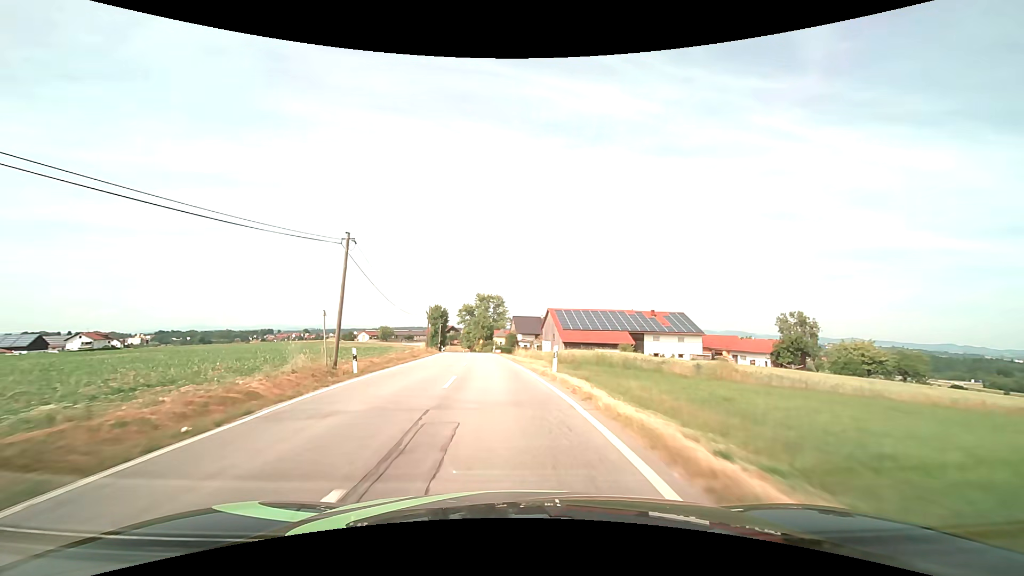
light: Day
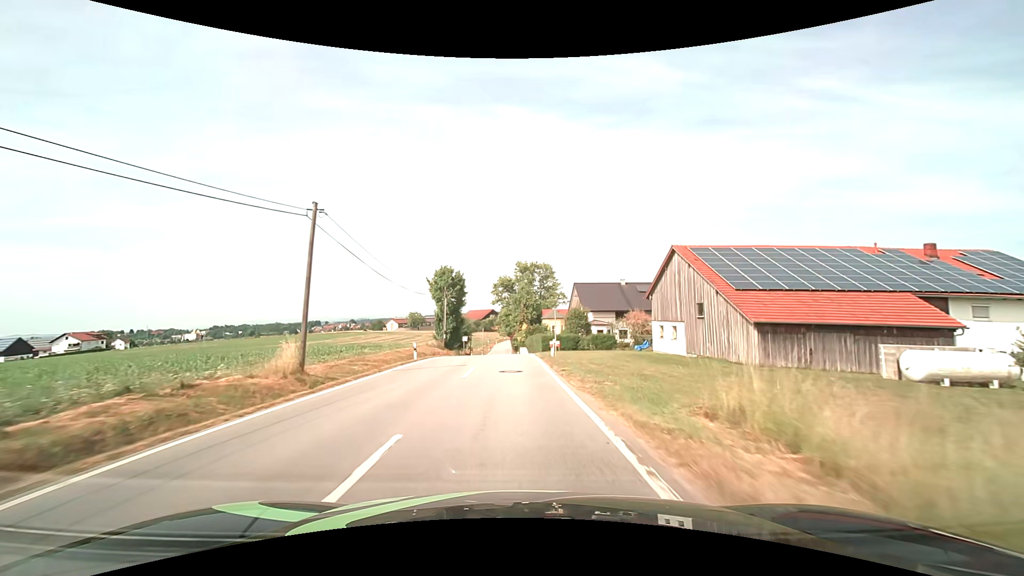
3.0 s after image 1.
(-3.1, +45.9) m; -6°
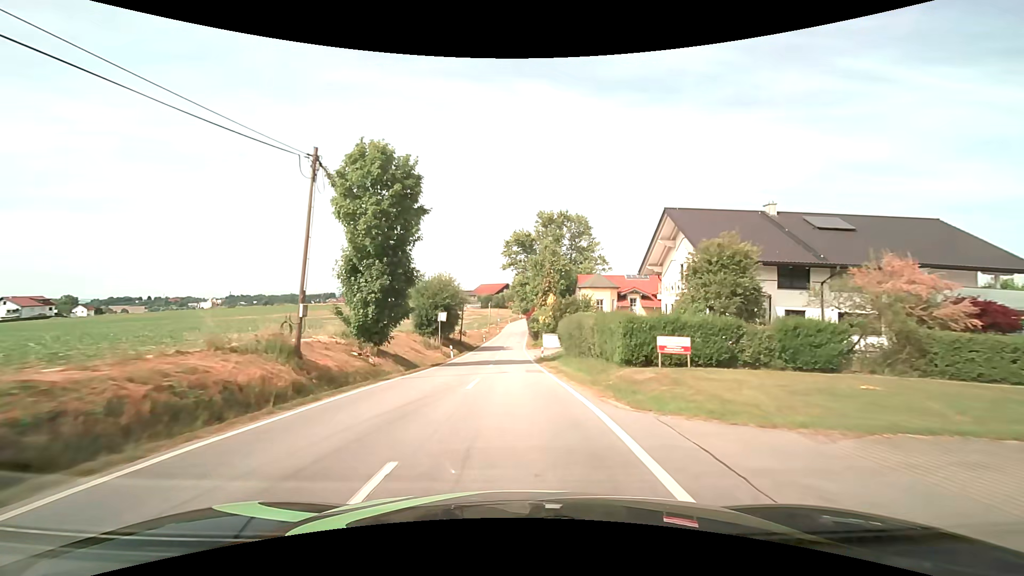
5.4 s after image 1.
(-0.7, +37.1) m; -2°
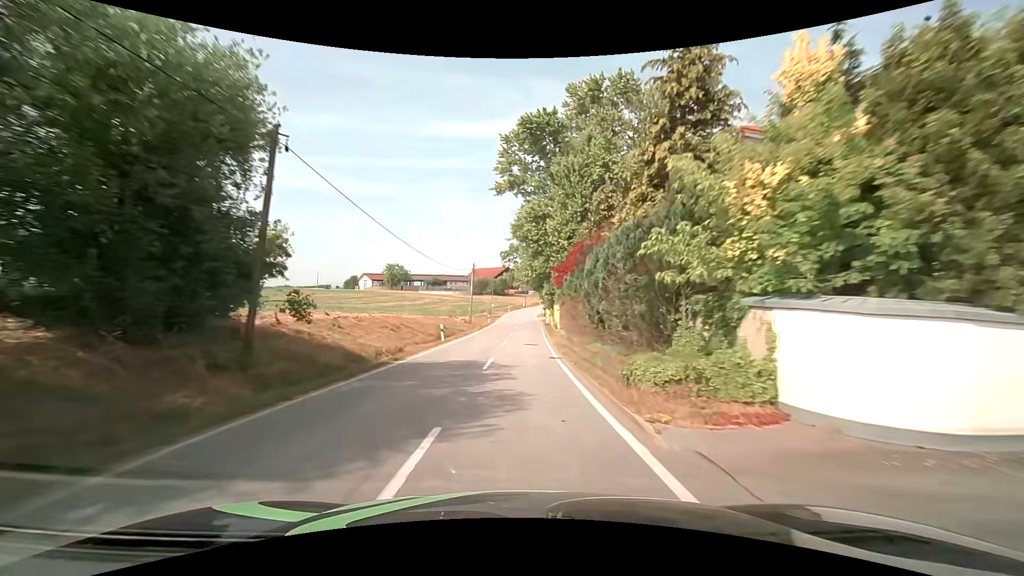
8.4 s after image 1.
(-0.5, +46.6) m; 0°
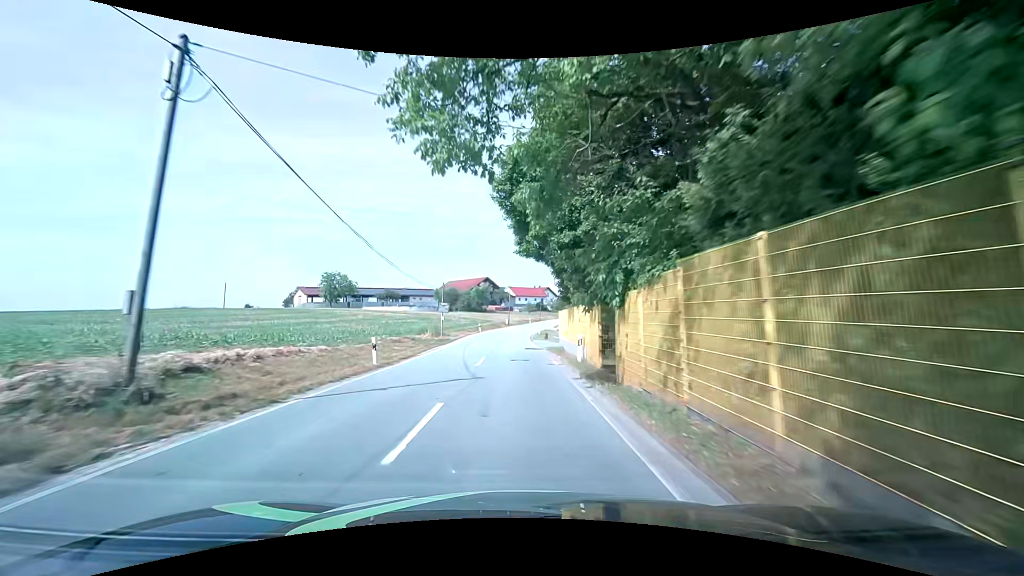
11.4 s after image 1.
(+0.9, +45.4) m; +1°
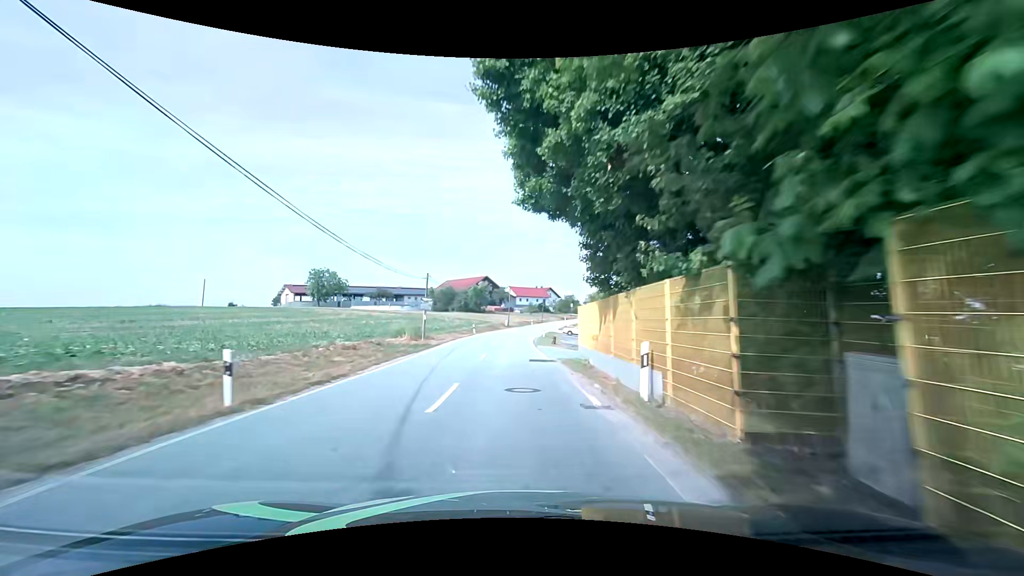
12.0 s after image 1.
(0.0, +9.1) m; 0°
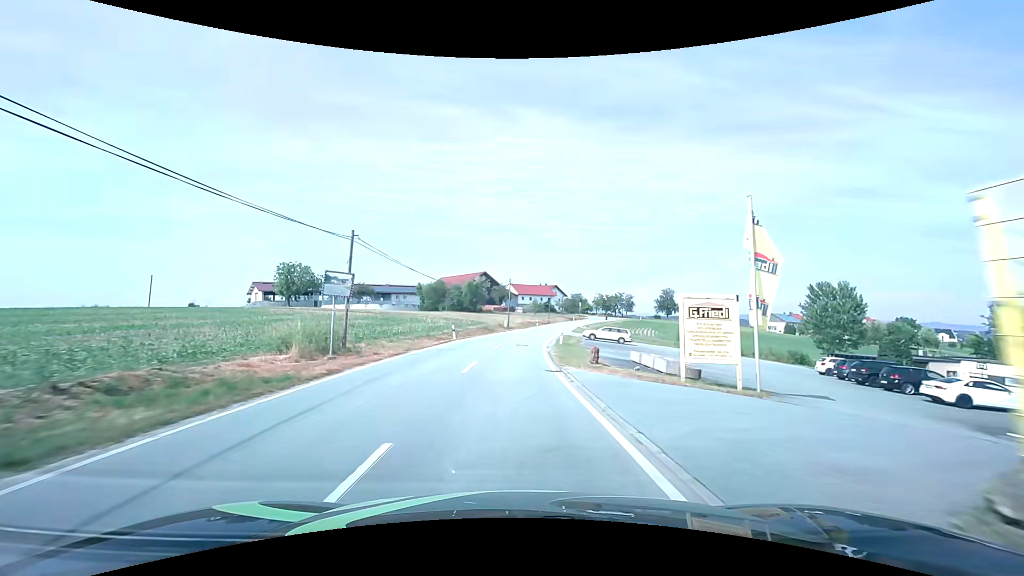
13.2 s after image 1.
(+0.1, +18.2) m; +1°
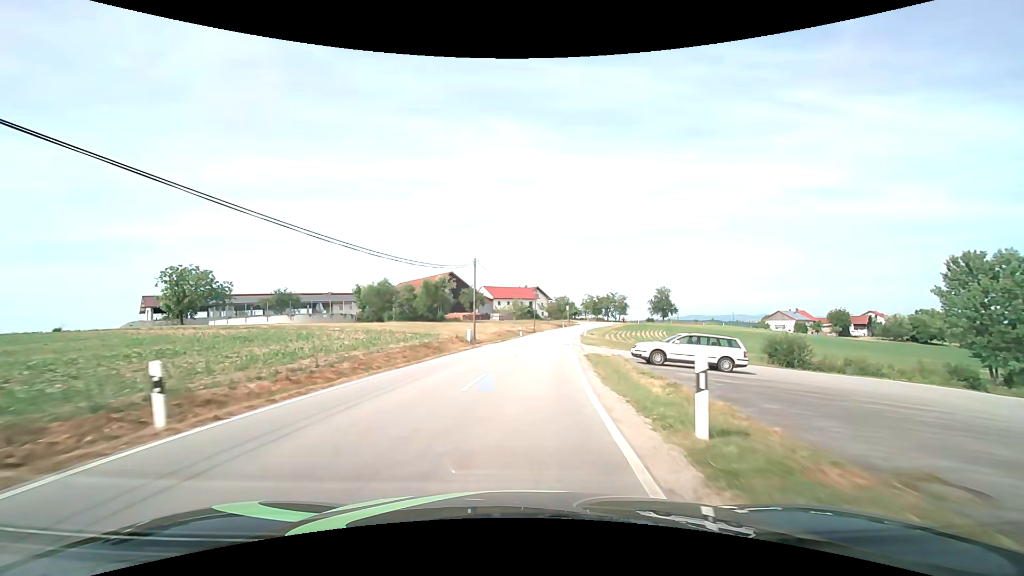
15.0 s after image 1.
(+0.2, +27.2) m; +2°
(0, +10) (+1, +20) (+2, +30) (+3, +40) (+4, +50) (+6, +60) (+7, +70) (+9, +79) (+11, +89) (+12, +99) m
